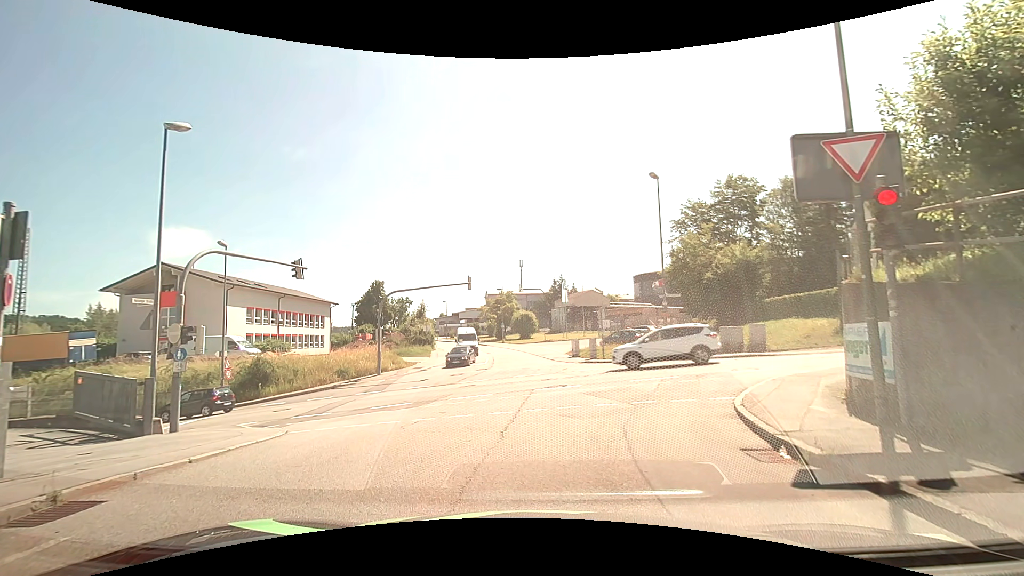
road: residential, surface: asphalt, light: Day
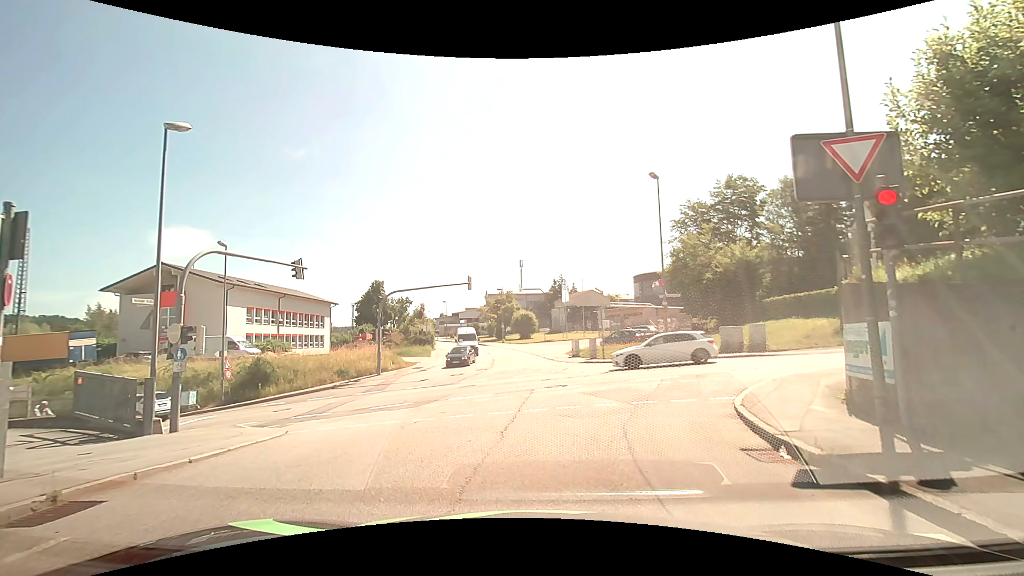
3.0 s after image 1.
(0.0, 0.0) m; 0°
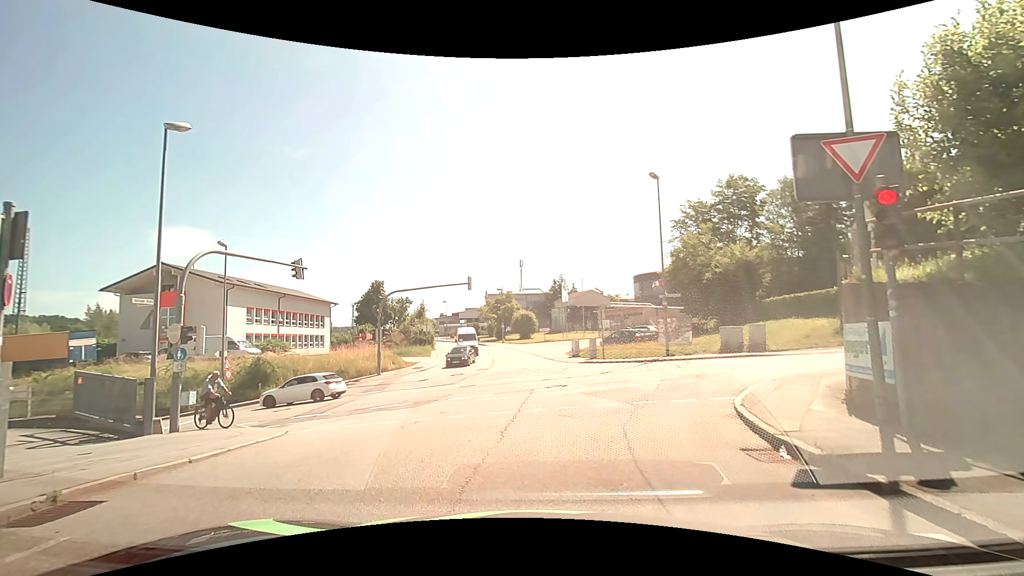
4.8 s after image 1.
(0.0, 0.0) m; 0°
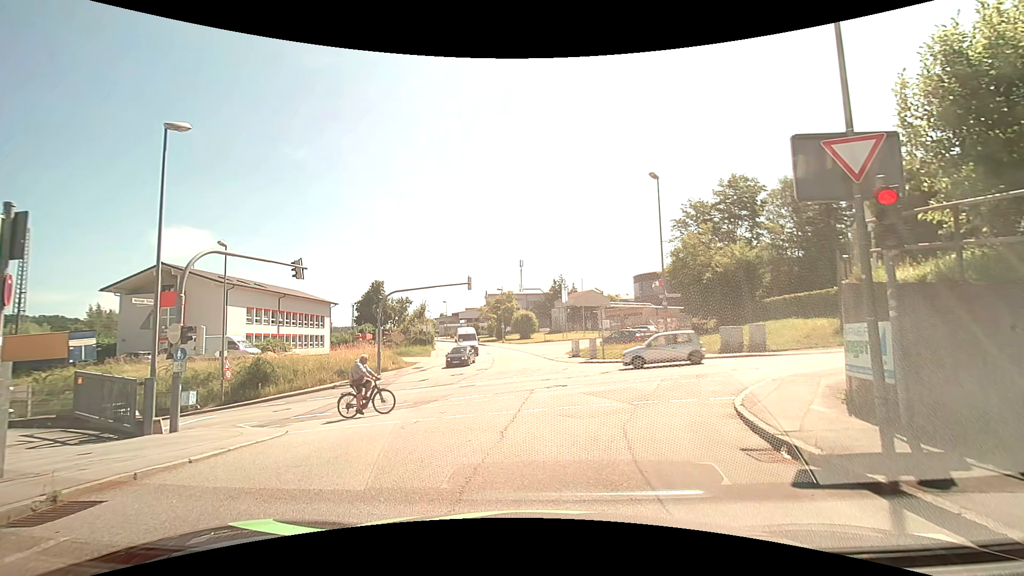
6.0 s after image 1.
(0.0, 0.0) m; 0°
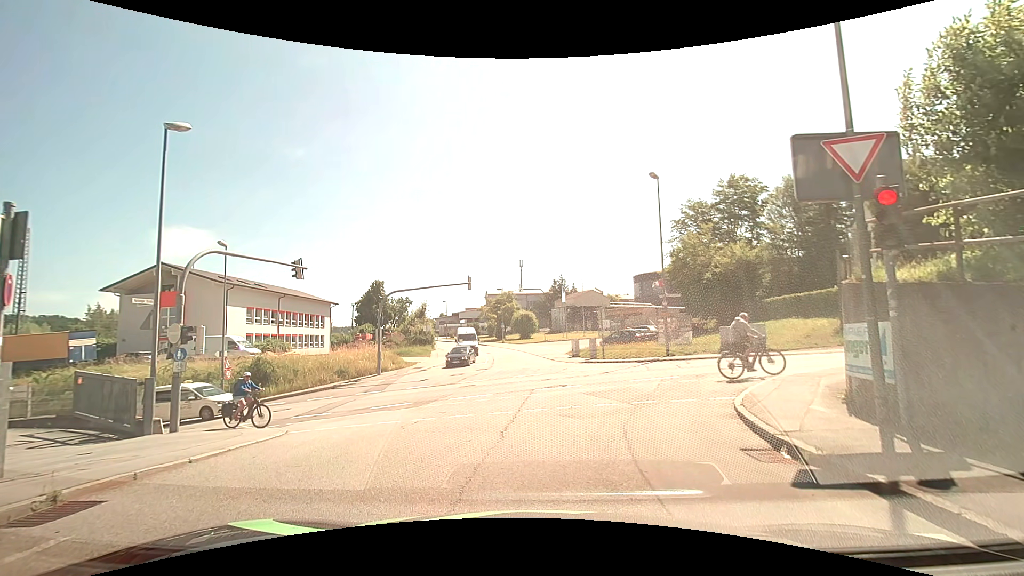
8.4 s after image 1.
(0.0, 0.0) m; 0°
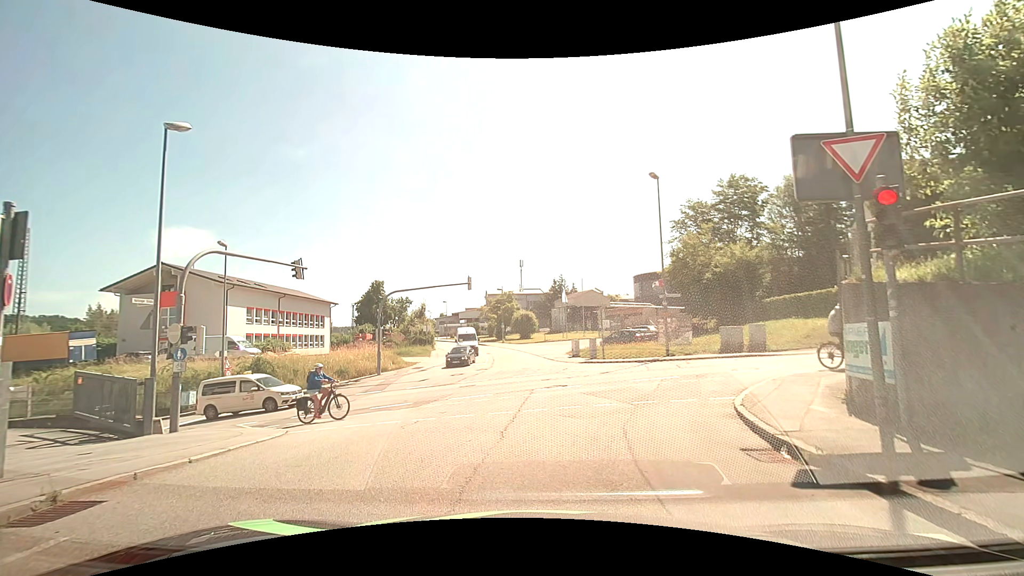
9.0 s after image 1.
(0.0, 0.0) m; 0°
